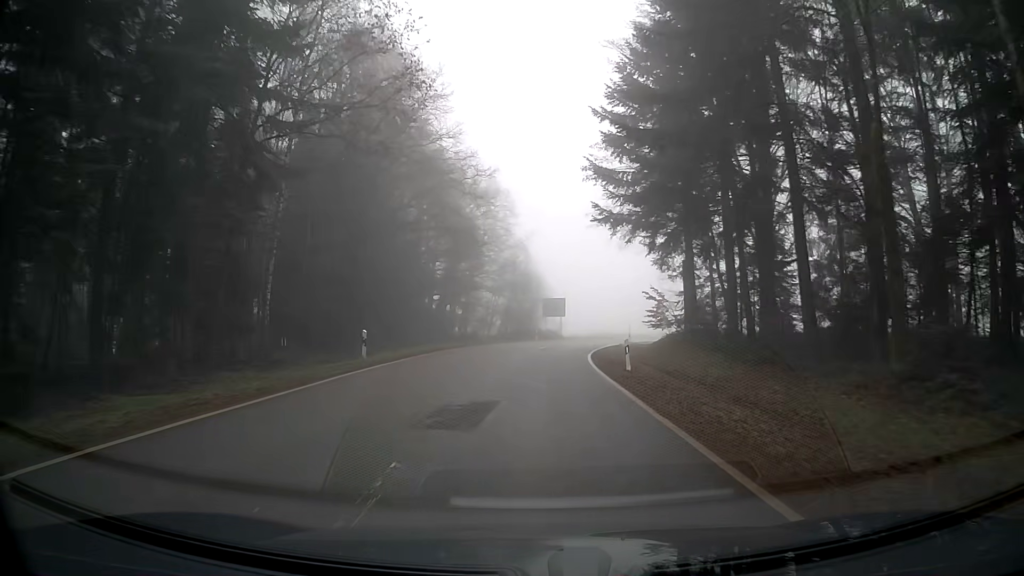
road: tertiary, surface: asphalt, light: Day
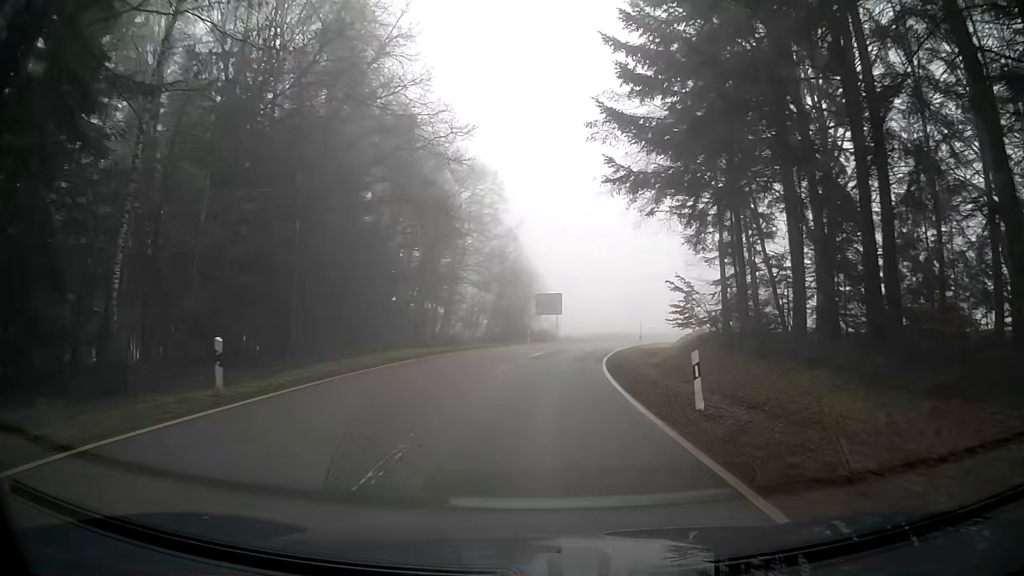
(0.0, +9.4) m; 0°
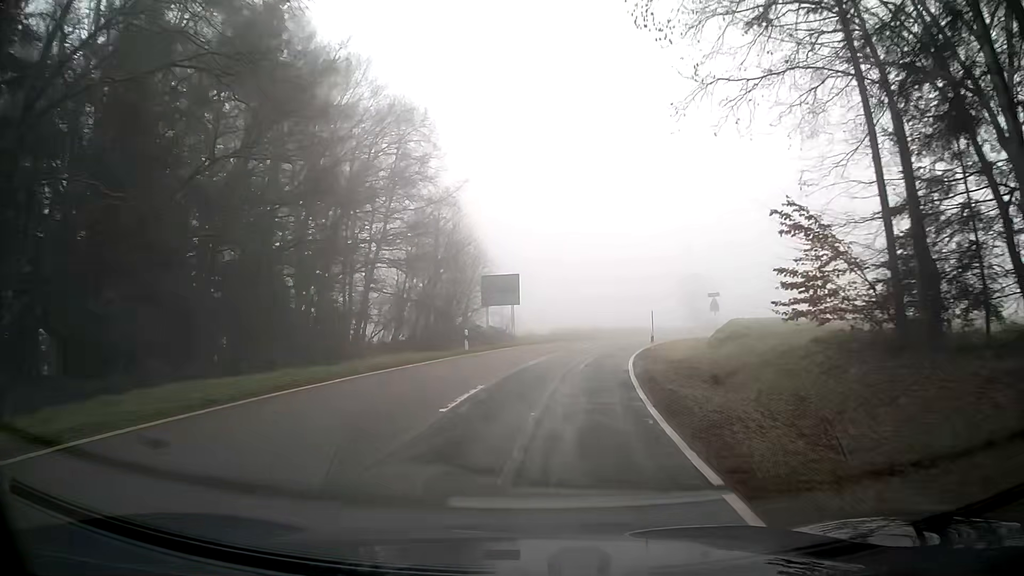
(+0.2, +18.9) m; +3°
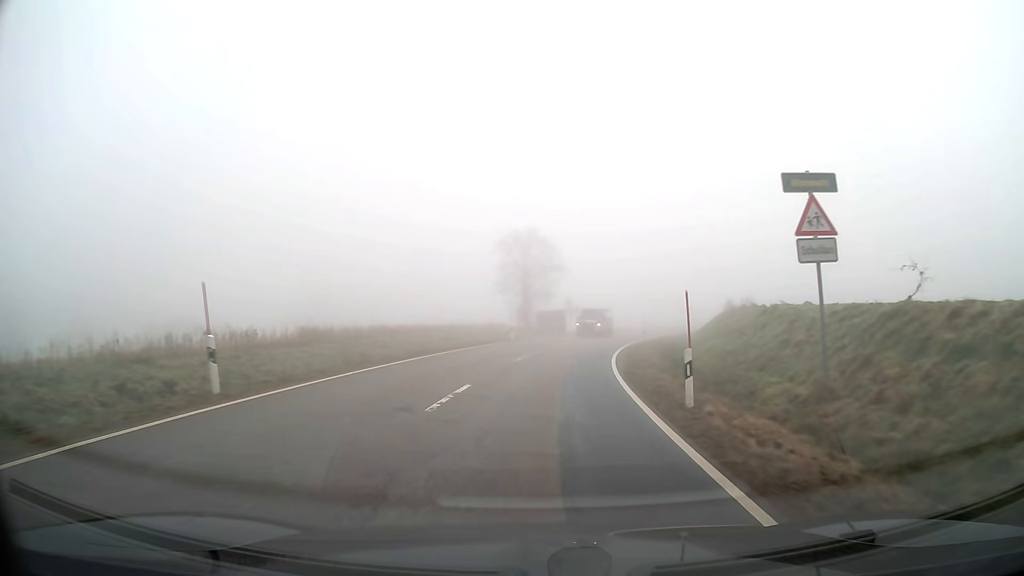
(+8.1, +46.3) m; +19°
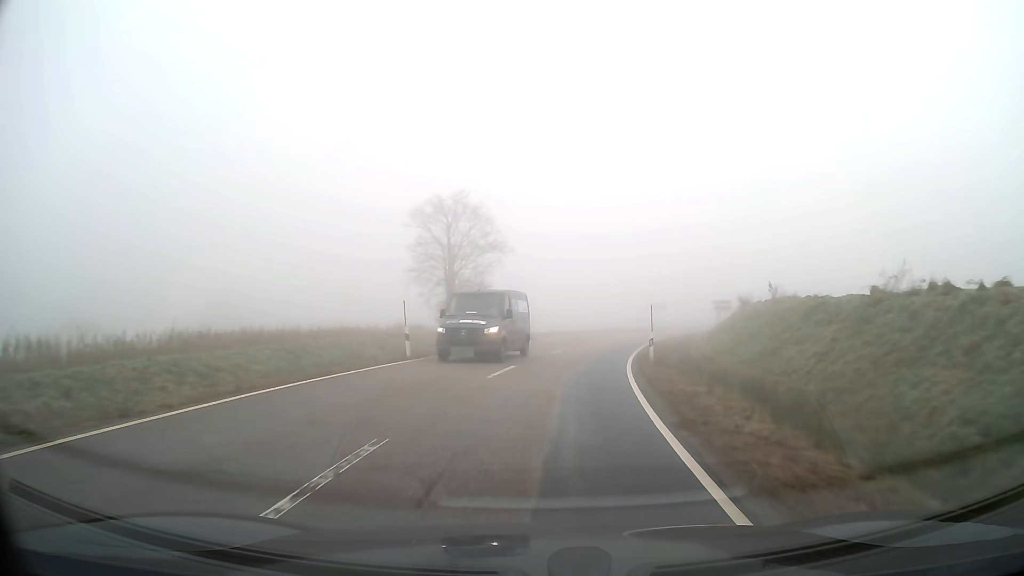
(+0.8, +18.6) m; +5°
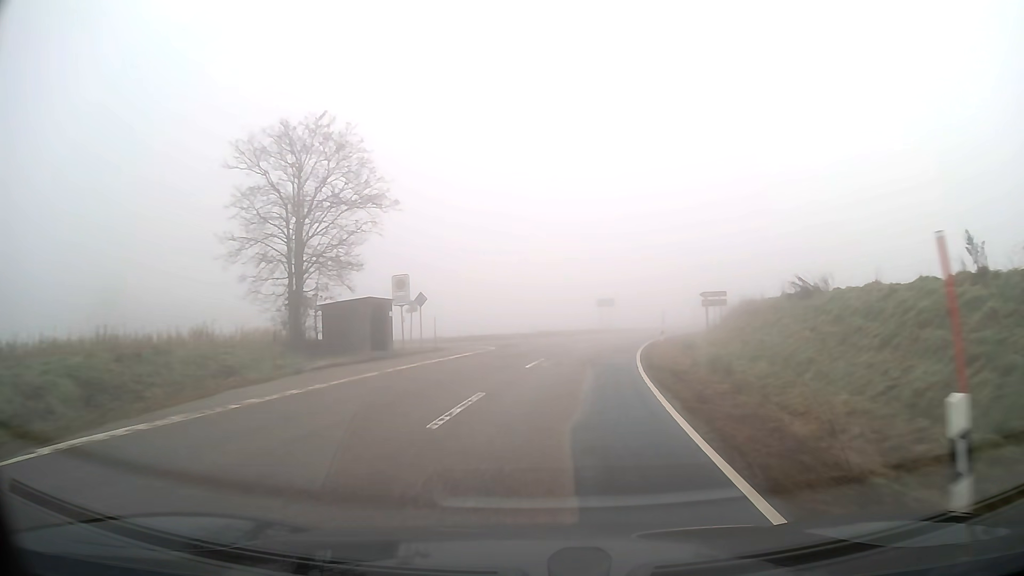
(+1.0, +18.4) m; +7°
